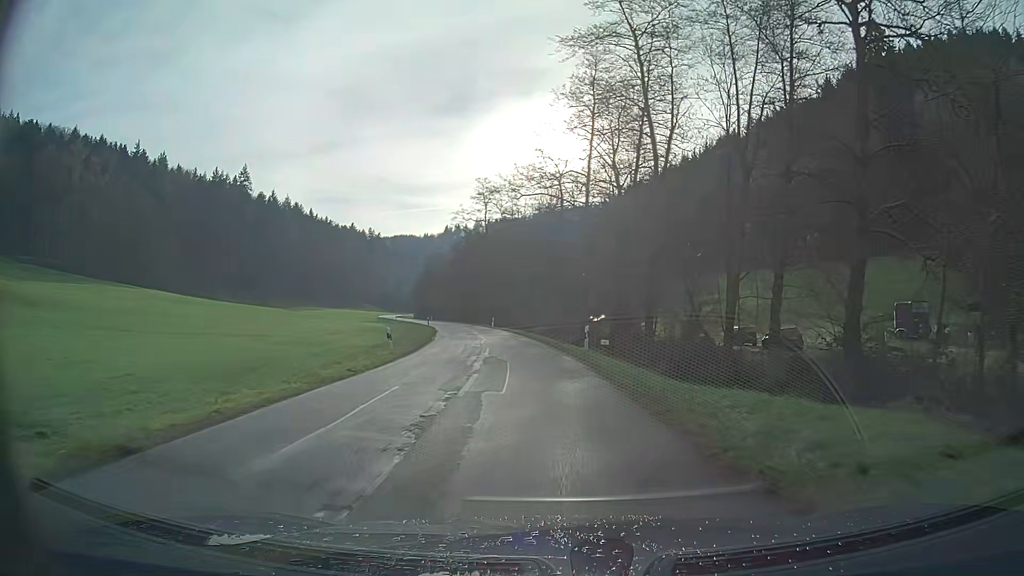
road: tertiary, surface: asphalt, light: Day
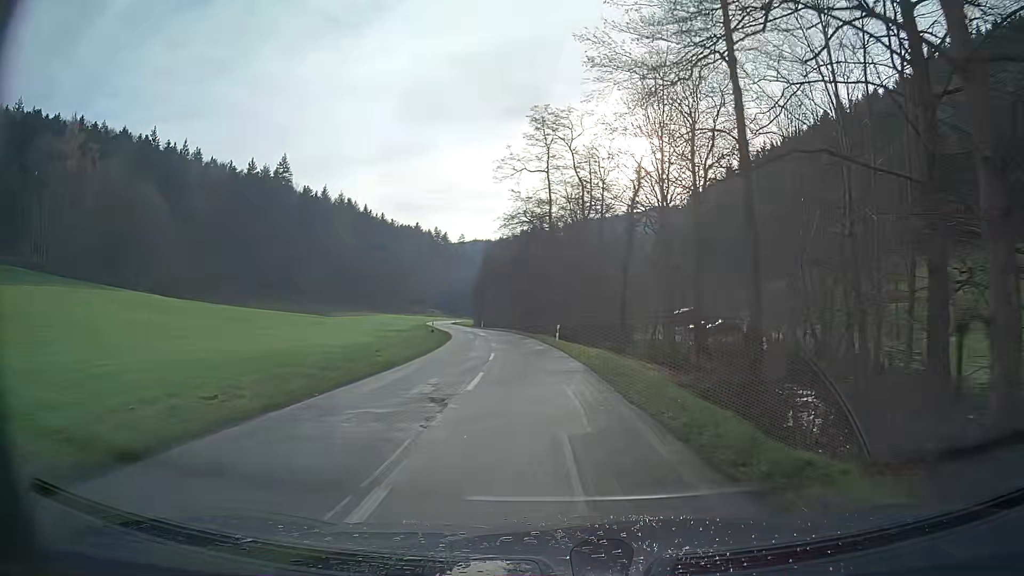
(-2.1, +34.5) m; -6°
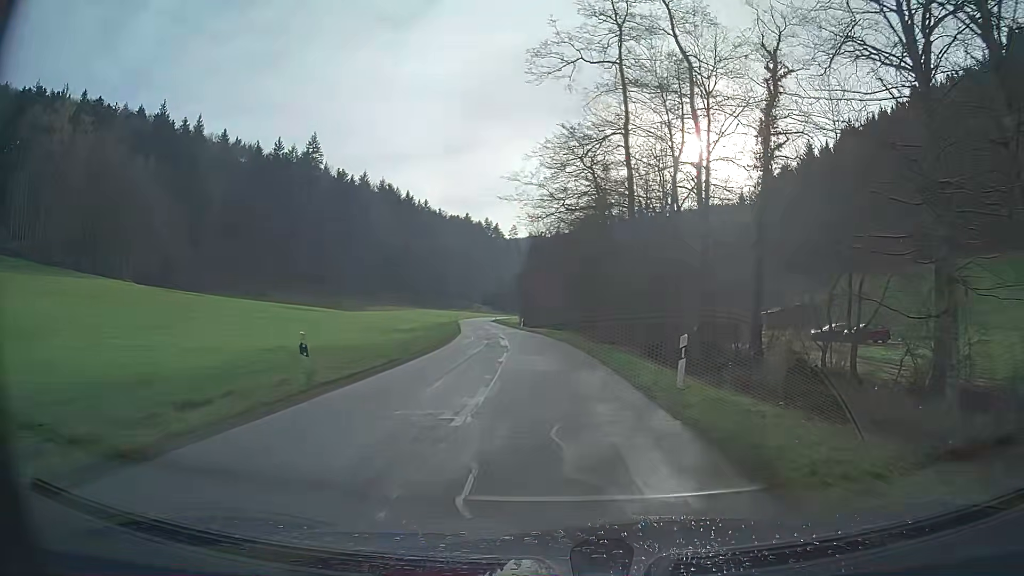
(-1.0, +25.7) m; -4°
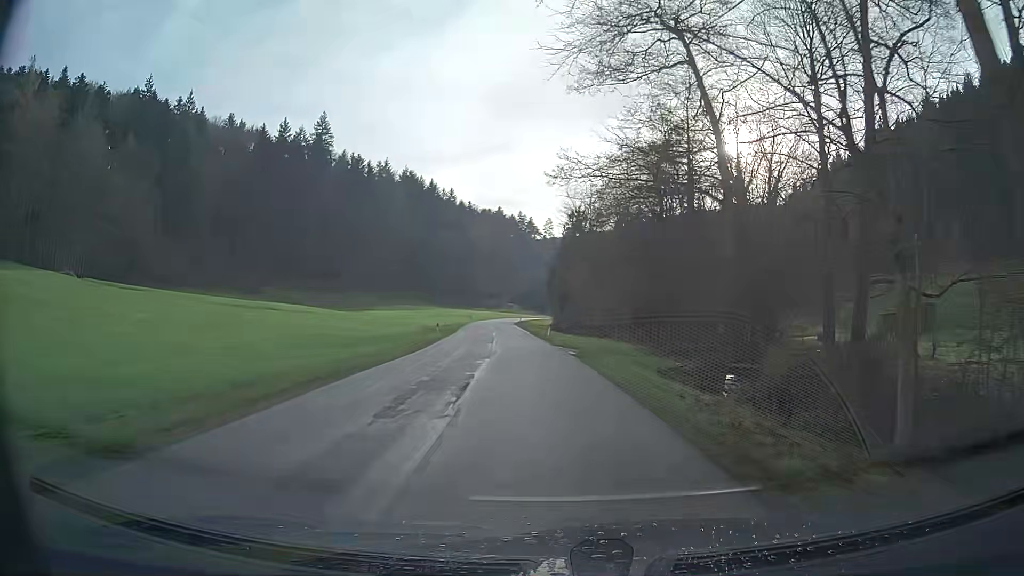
(-0.9, +25.8) m; -4°
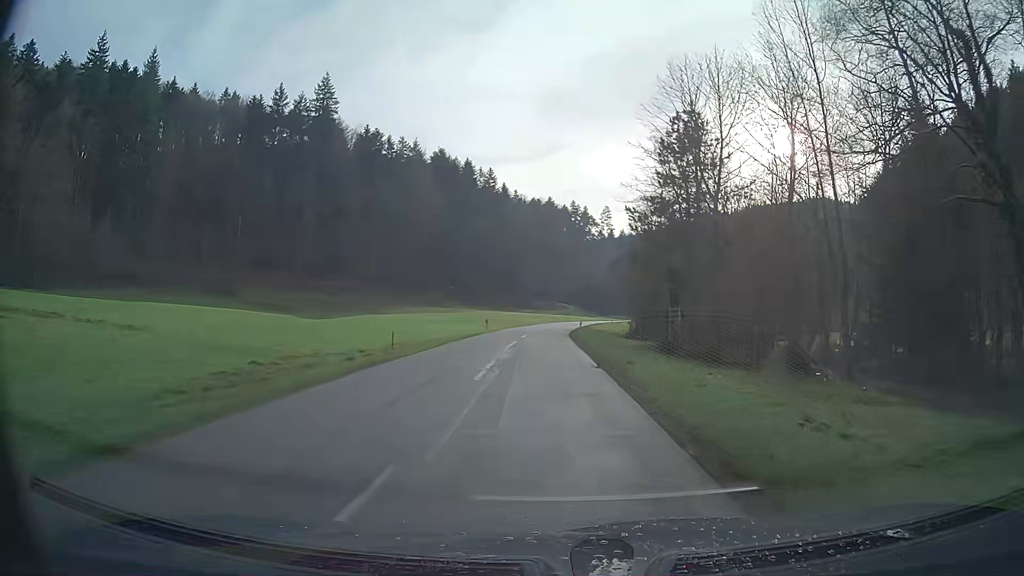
(-2.1, +43.0) m; -4°
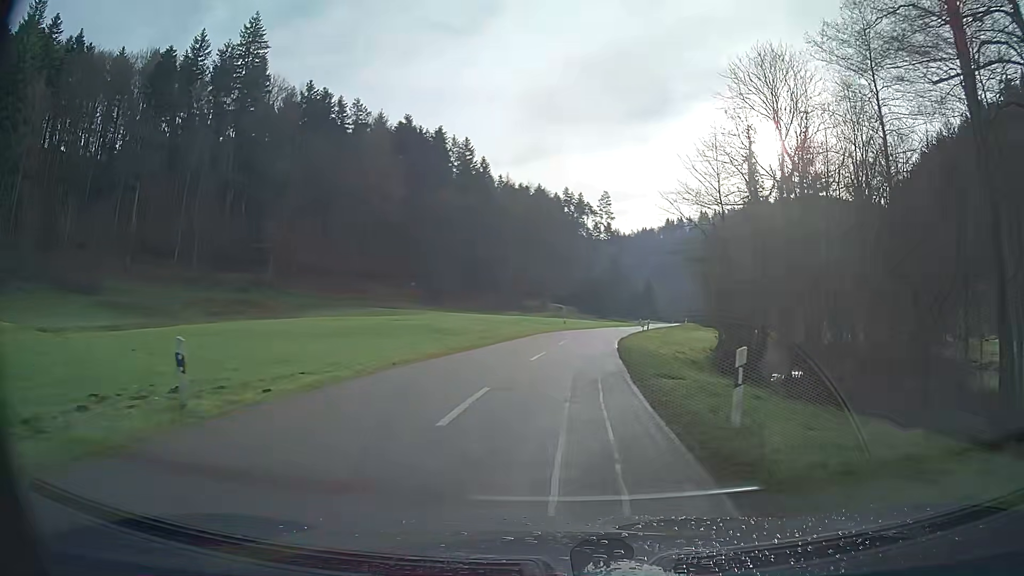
(0.0, +42.4) m; +2°
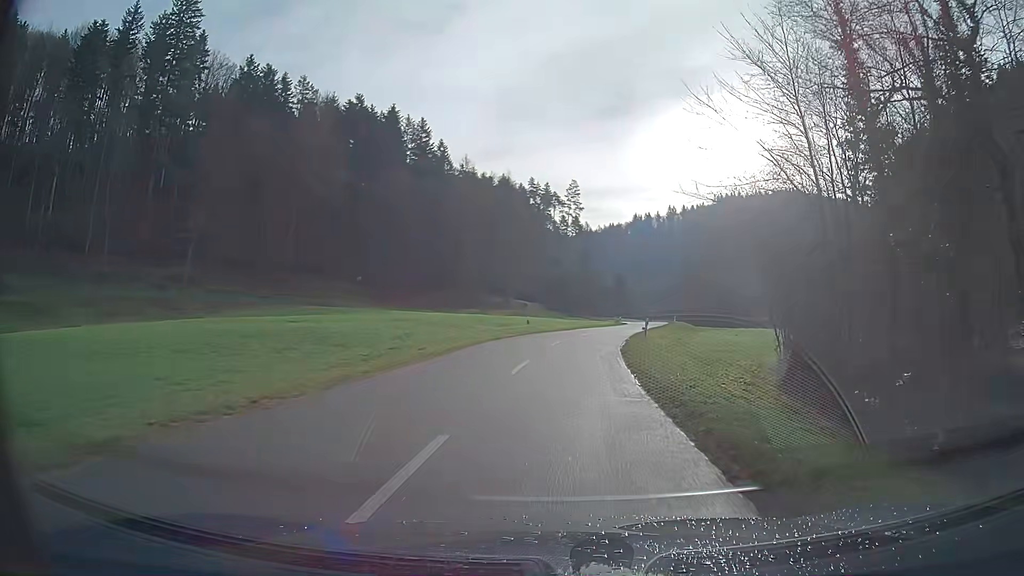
(+0.4, +16.9) m; +3°
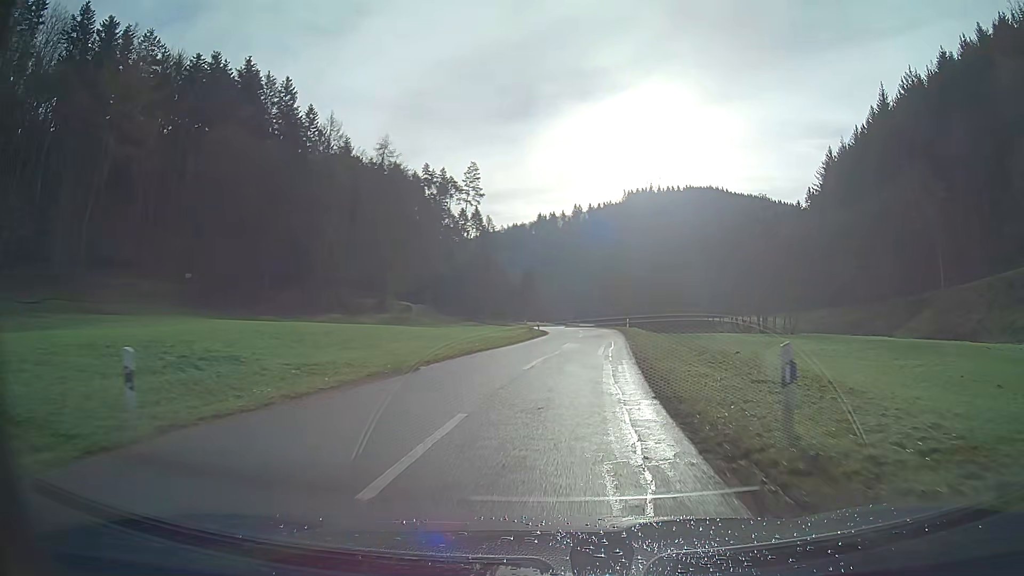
(+2.0, +33.8) m; +8°
(0, +10) (+1, +20) (+1, +30) (+2, +40) (+2, +50) (+2, +60) (+1, +70) (0, +80) (-1, +90) (-1, +100) m
